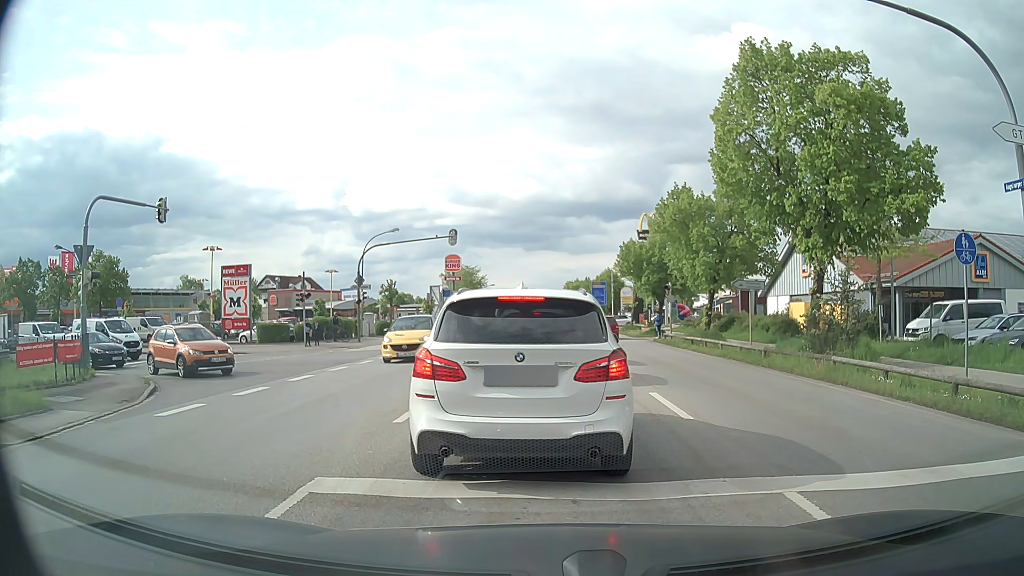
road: secondary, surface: asphalt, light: Day
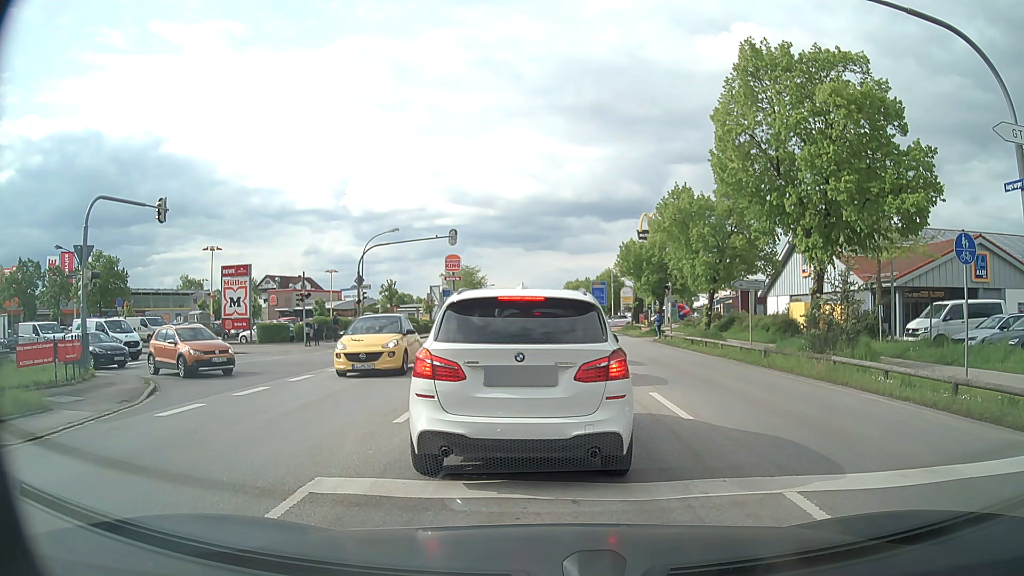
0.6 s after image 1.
(0.0, 0.0) m; 0°
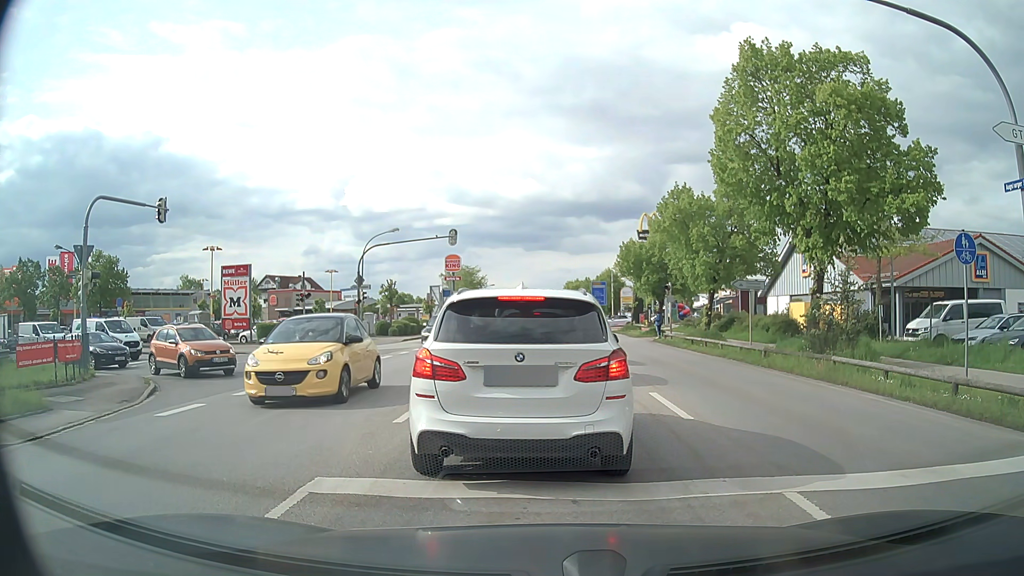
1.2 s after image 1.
(0.0, 0.0) m; 0°
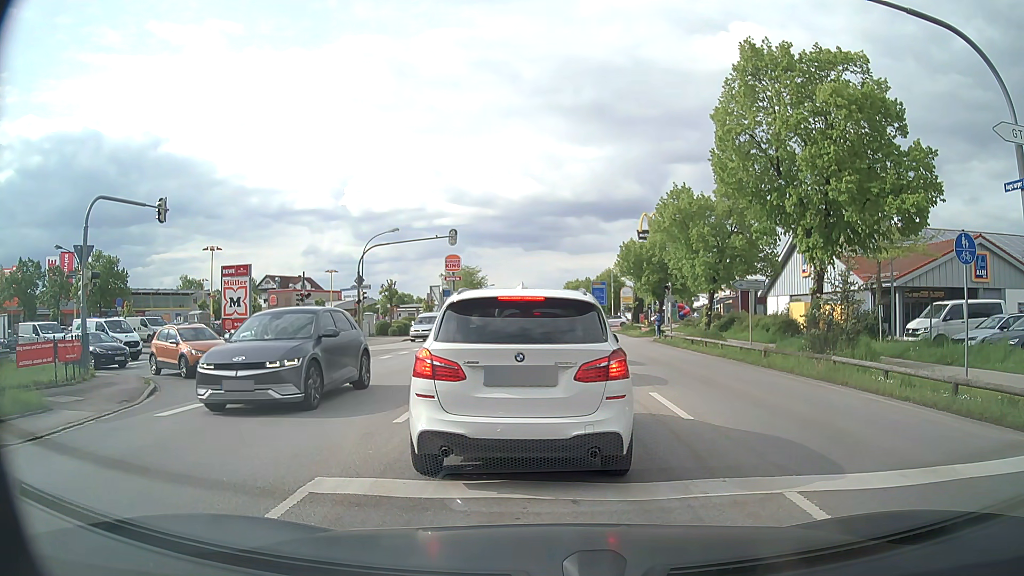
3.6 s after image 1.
(0.0, 0.0) m; 0°
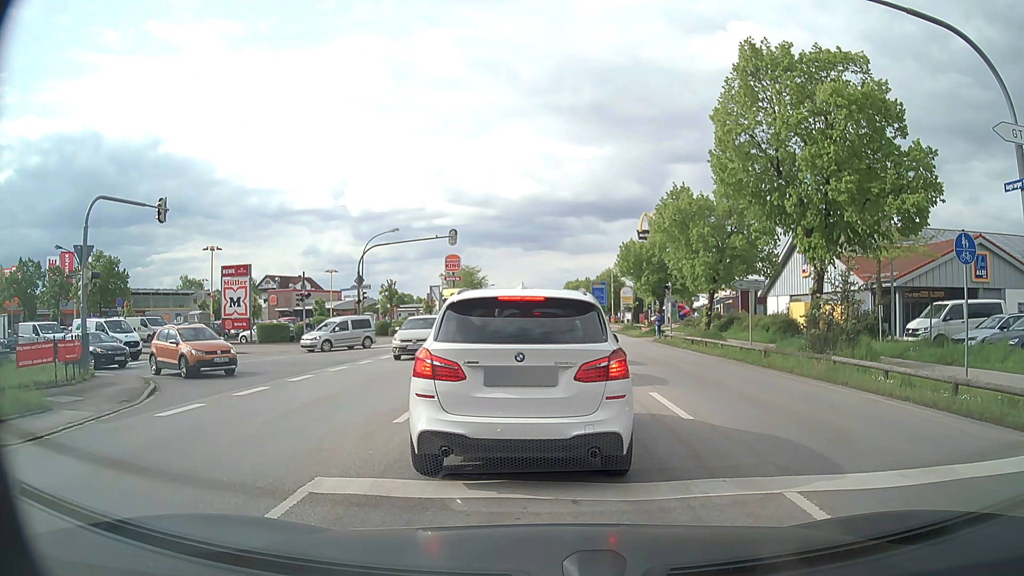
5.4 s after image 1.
(0.0, 0.0) m; 0°
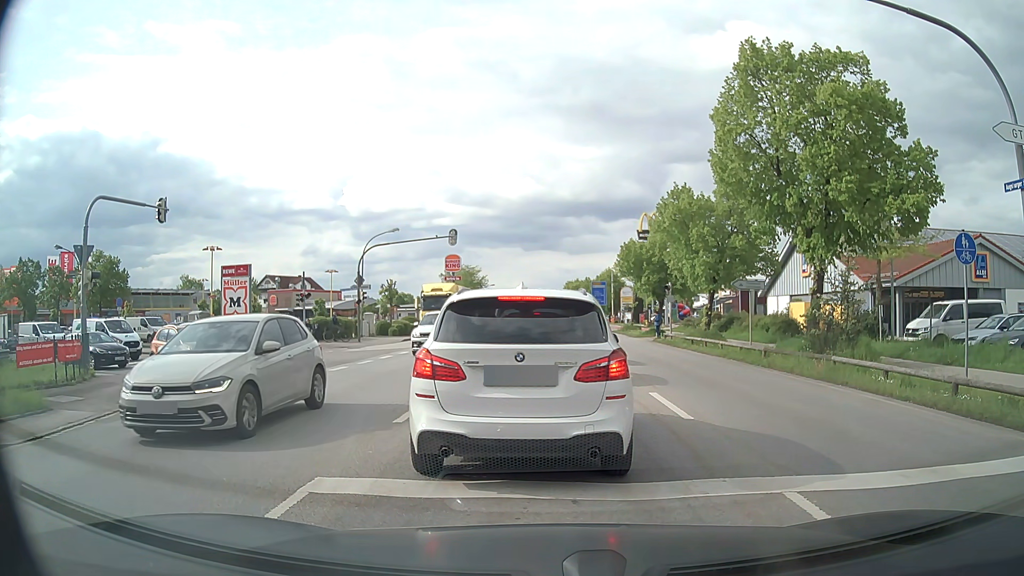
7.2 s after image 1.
(0.0, 0.0) m; 0°
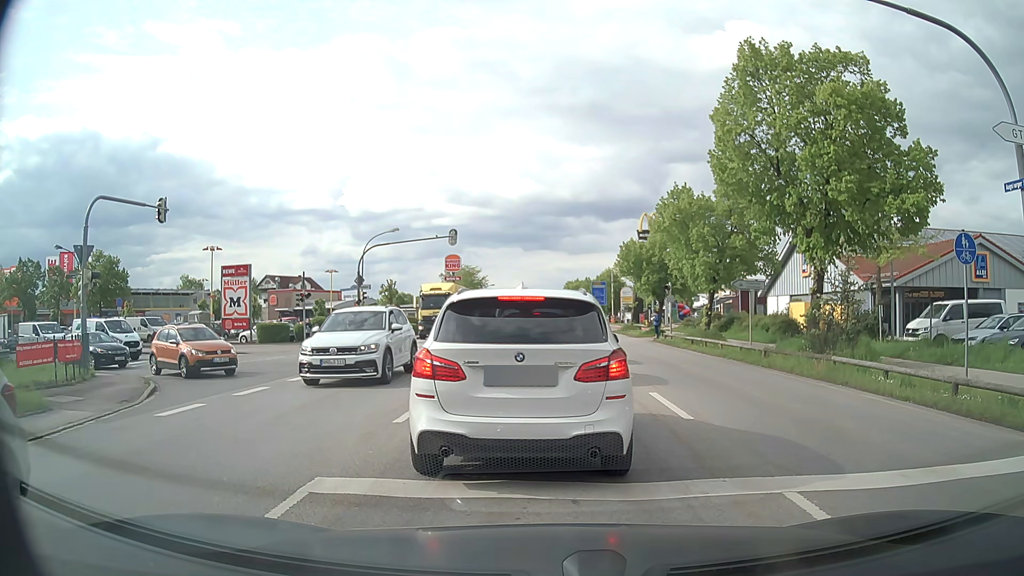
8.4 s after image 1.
(0.0, 0.0) m; 0°
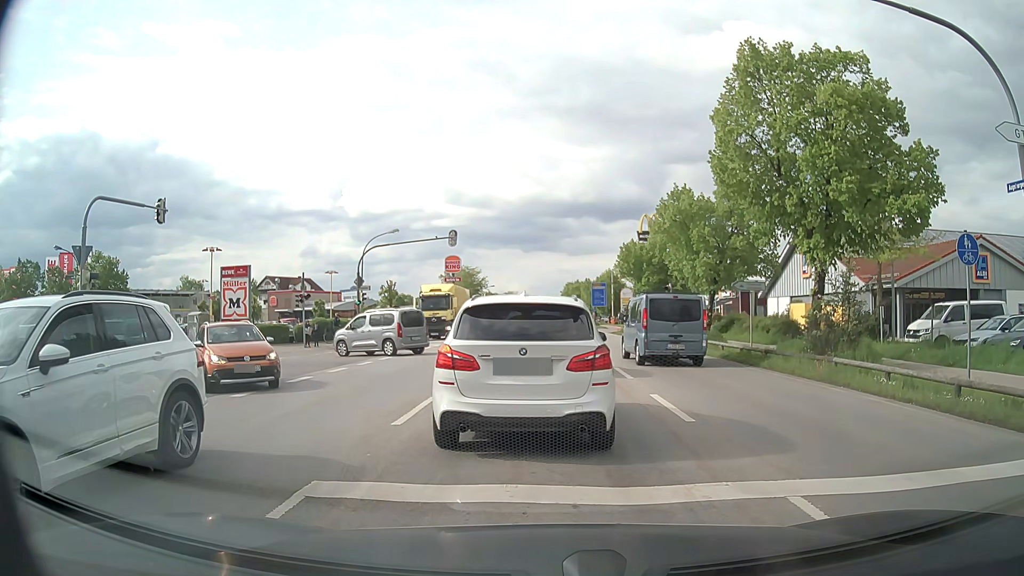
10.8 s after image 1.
(0.0, 0.0) m; 0°
